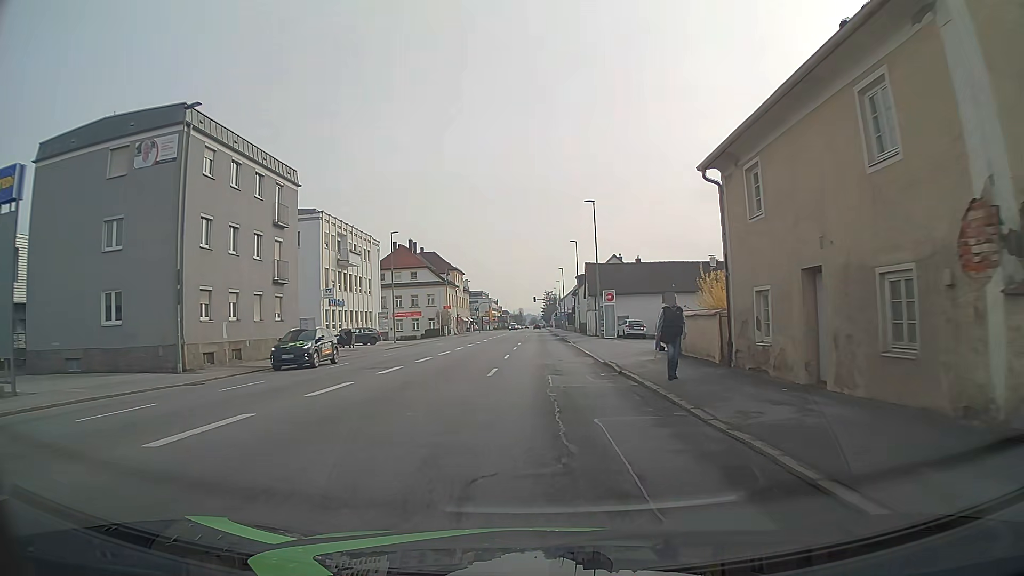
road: tertiary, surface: asphalt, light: Day
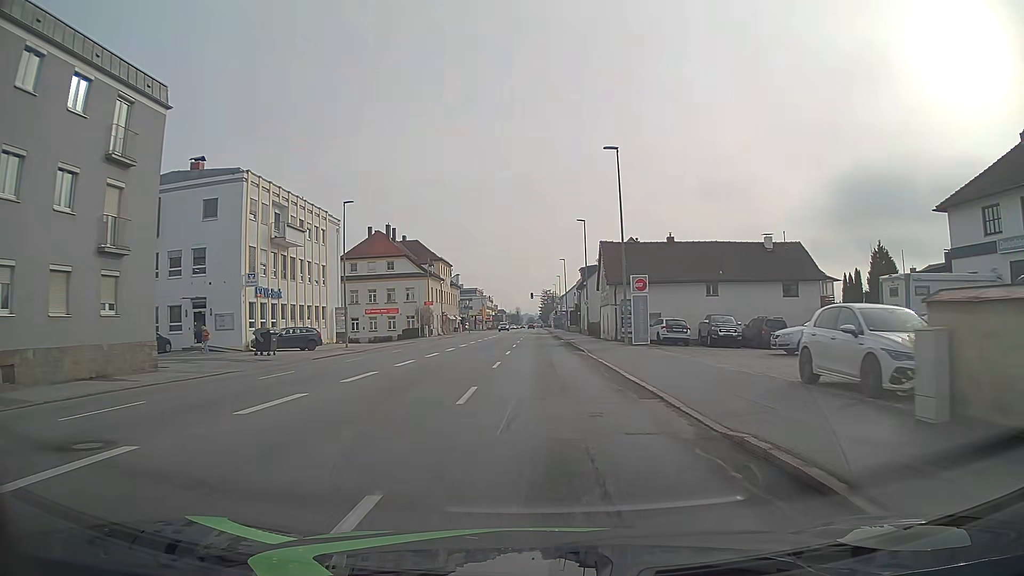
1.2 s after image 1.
(0.0, +15.5) m; 0°
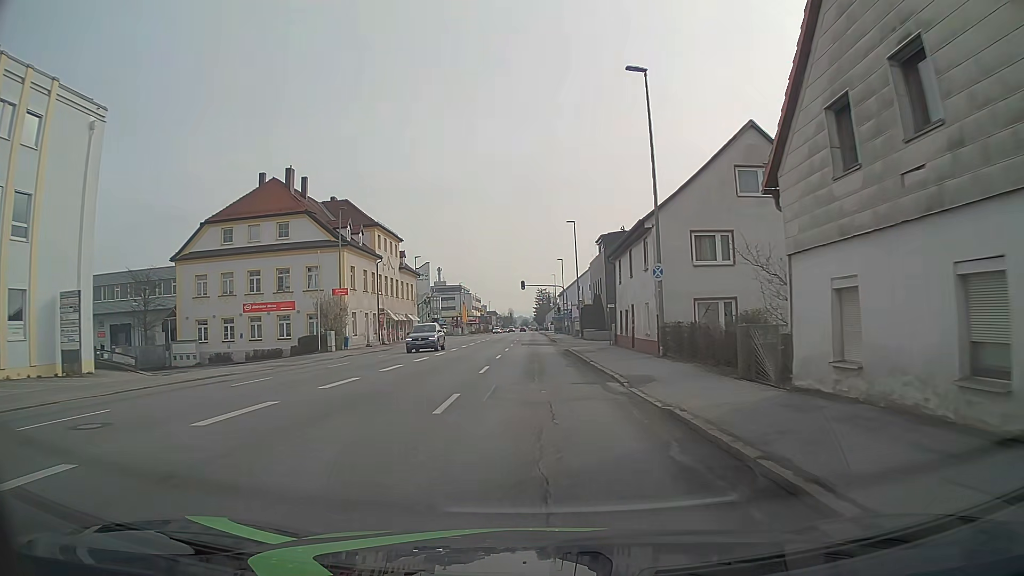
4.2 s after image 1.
(+0.5, +37.1) m; +1°
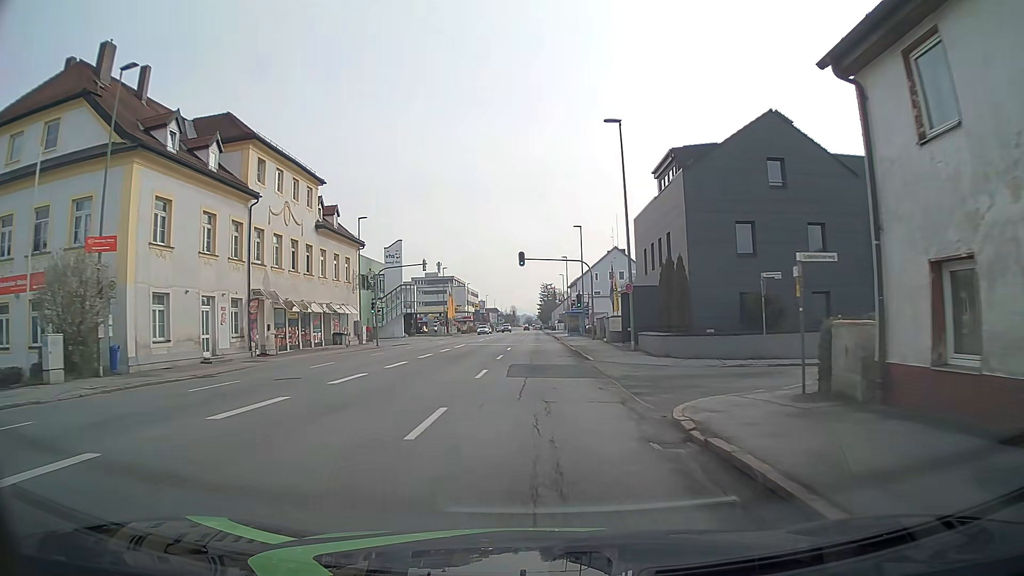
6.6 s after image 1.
(-0.1, +29.7) m; 0°
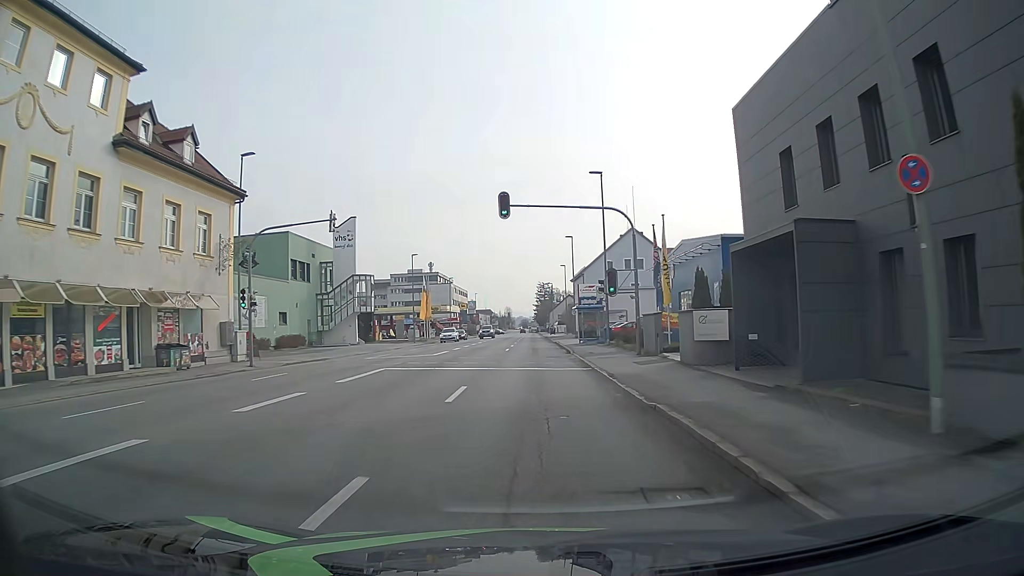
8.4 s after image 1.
(+0.1, +23.0) m; +1°
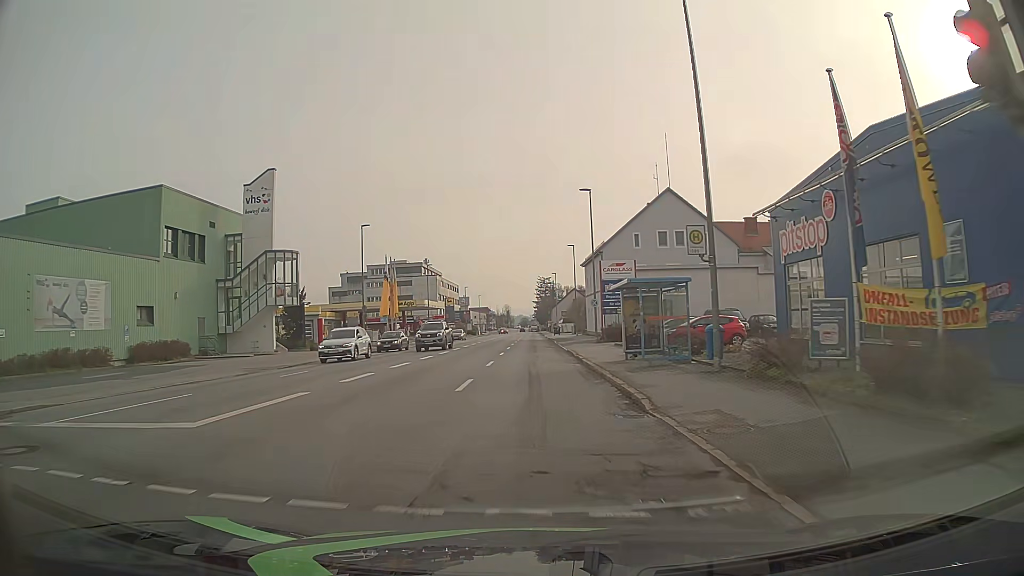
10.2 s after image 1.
(-0.2, +23.5) m; 0°
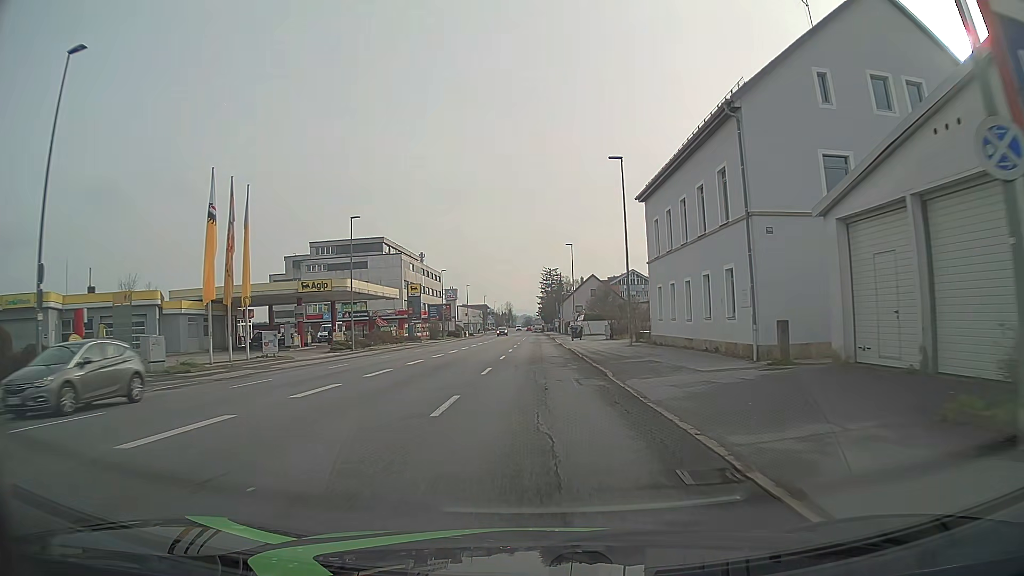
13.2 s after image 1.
(-0.2, +40.3) m; -1°
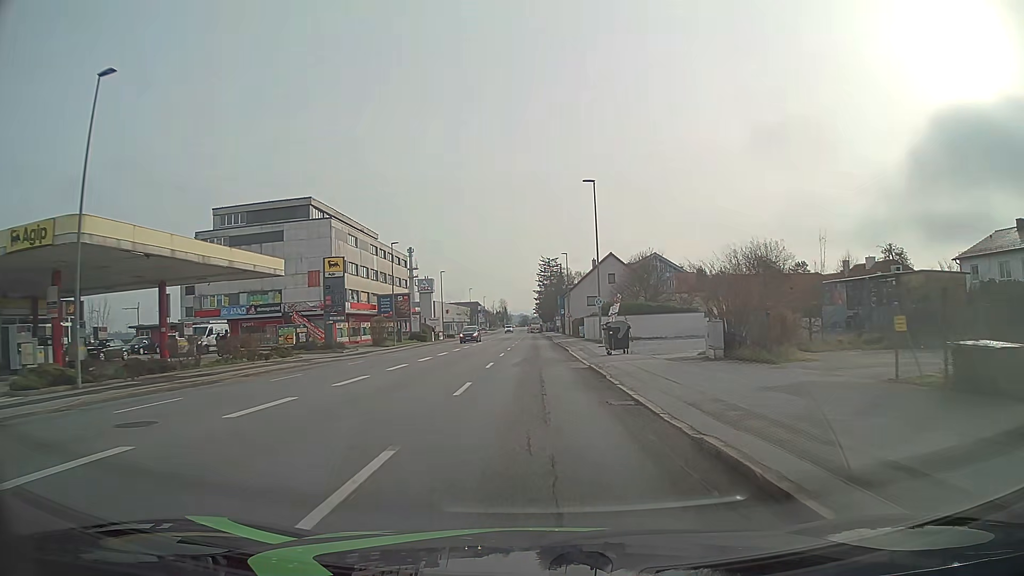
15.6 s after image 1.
(+0.1, +33.0) m; 0°
(0, +10) (0, +20) (0, +30) (-1, +40) (-1, +50) (-1, +60) (-2, +70) (-2, +80) (-3, +90) (-3, +100) m
